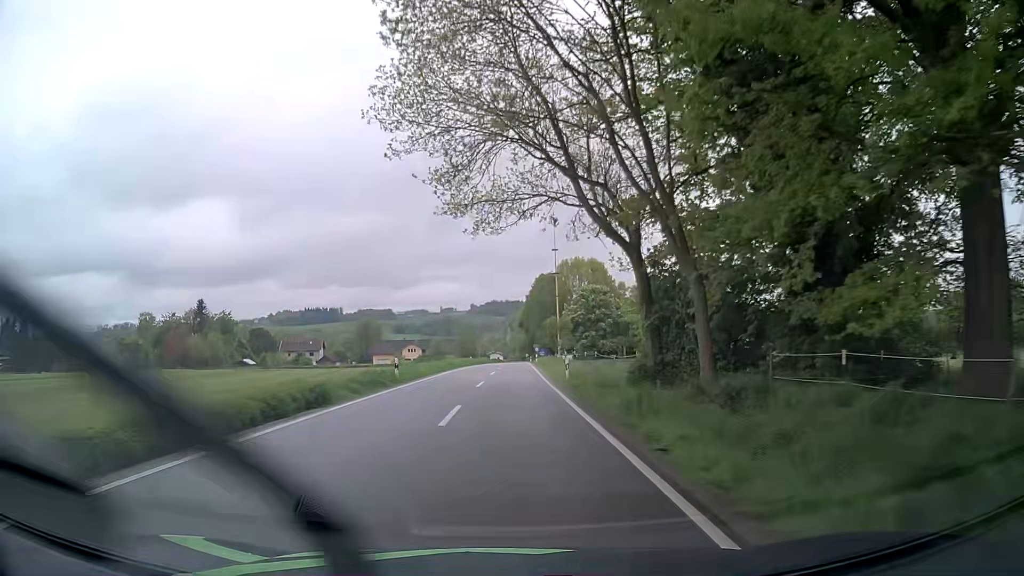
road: tertiary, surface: asphalt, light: Day
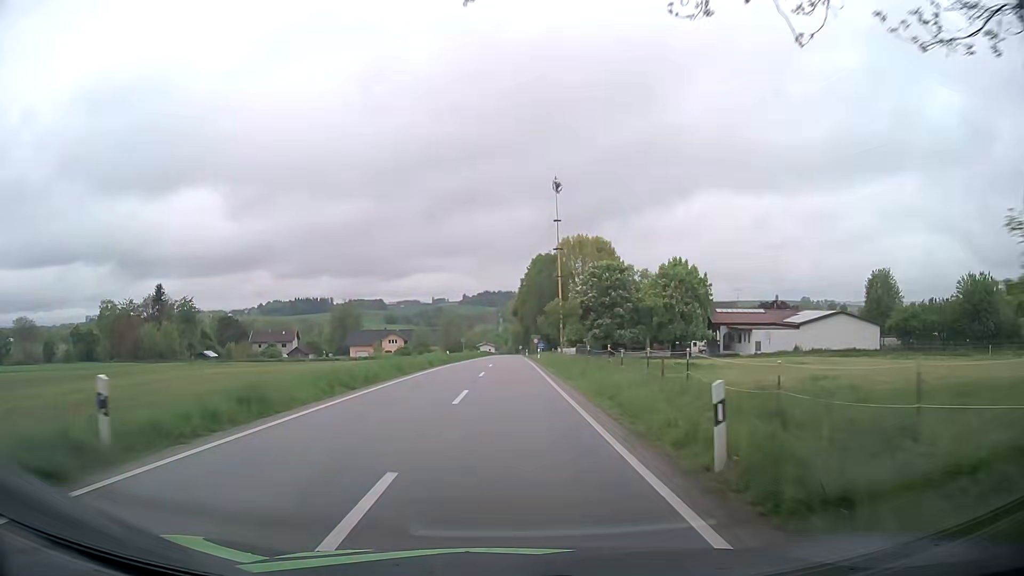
(+0.1, +20.5) m; +1°
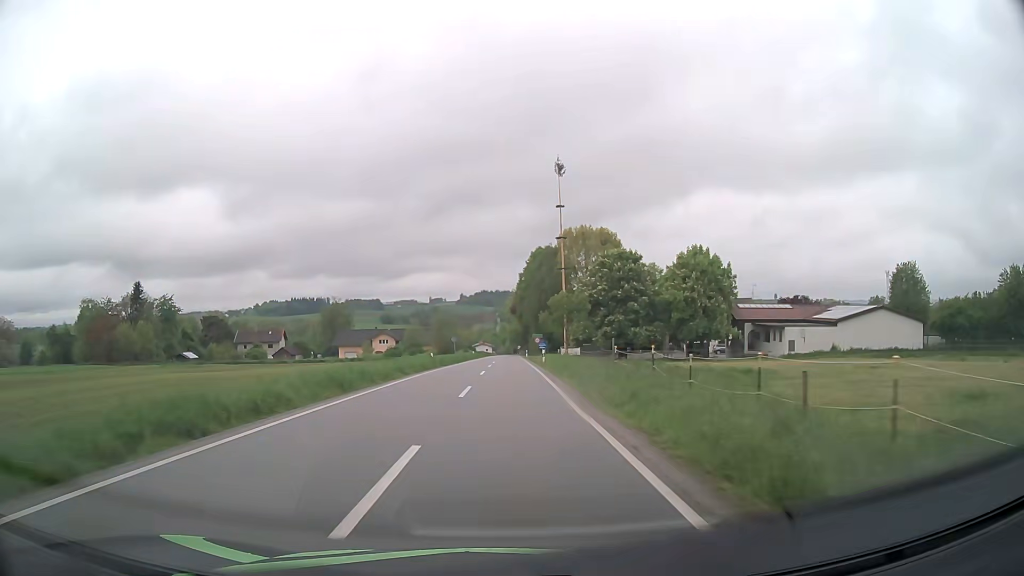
(0.0, +10.0) m; 0°
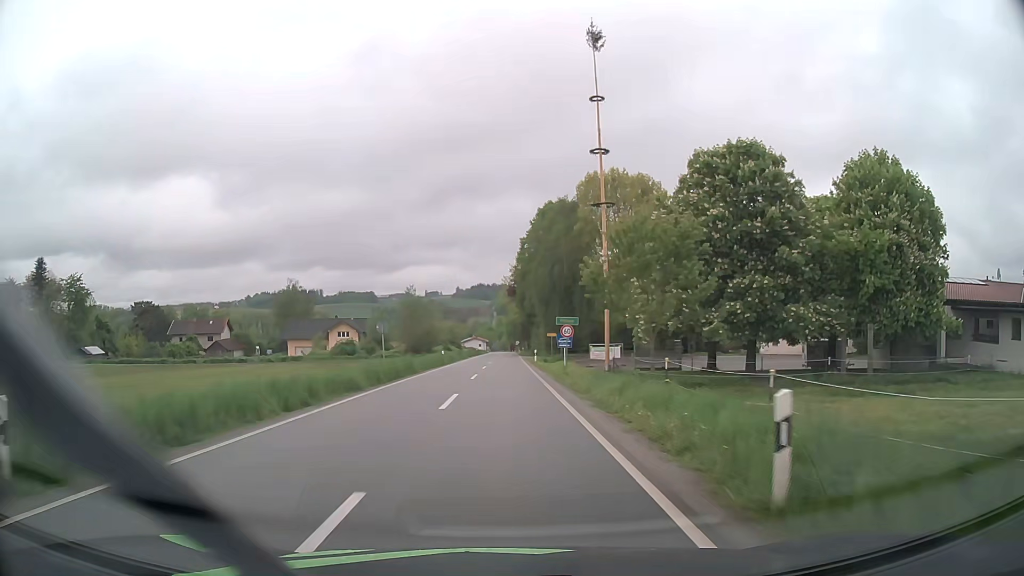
(+0.1, +38.4) m; 0°
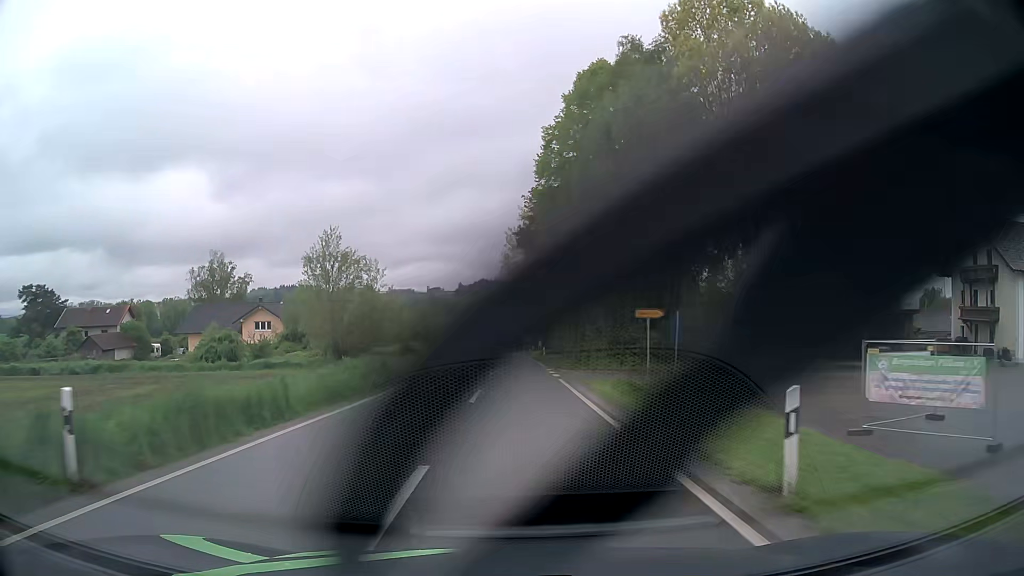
(-0.2, +46.4) m; 0°
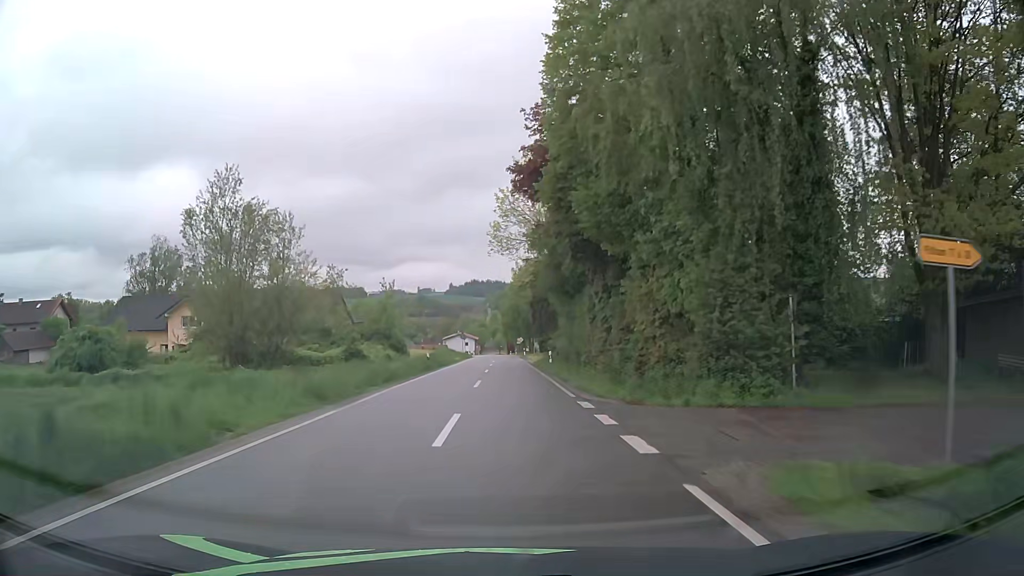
(+0.1, +18.4) m; +1°
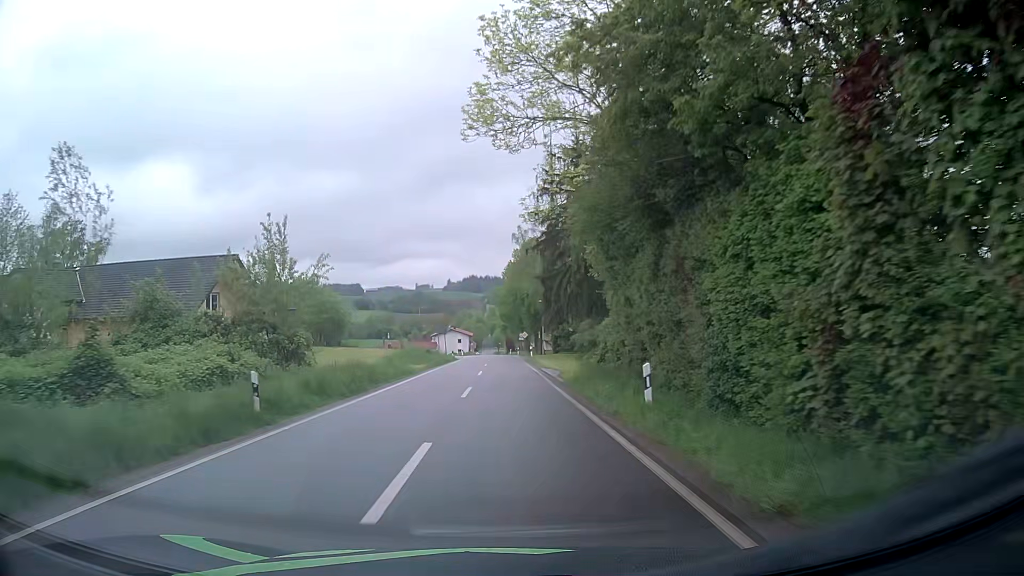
(0.0, +27.5) m; 0°
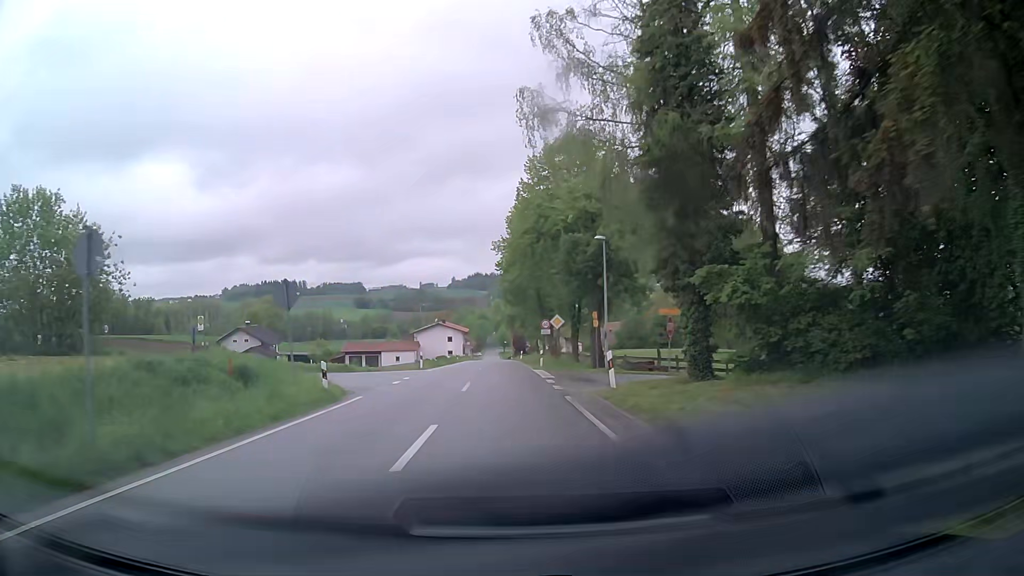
(-0.4, +45.9) m; -1°
(0, +10) (0, +20) (0, +30) (0, +40) (0, +50) (-1, +60) (-1, +70) (-1, +80) (-1, +90) (-1, +100) m
